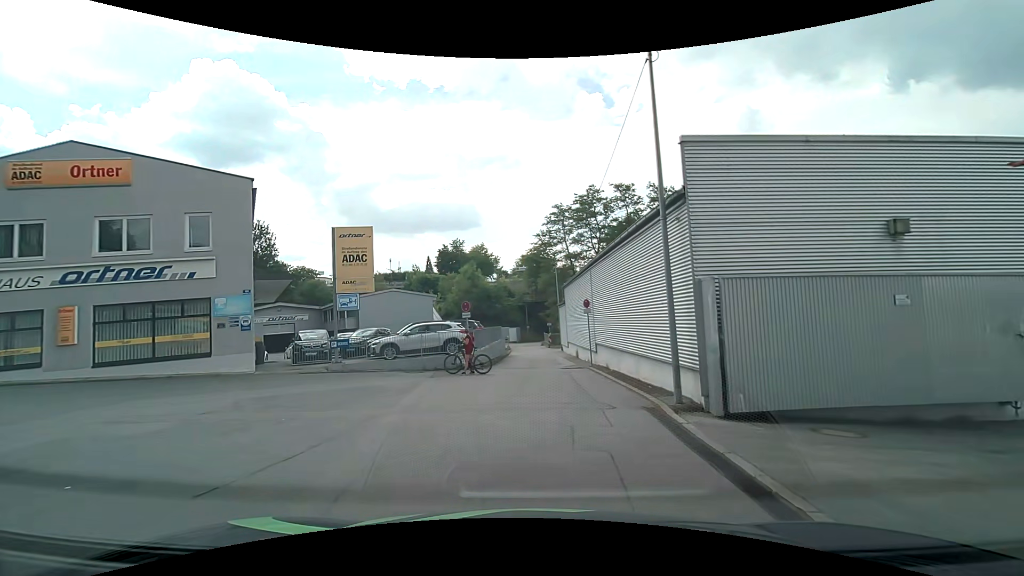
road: residential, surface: asphalt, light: Day
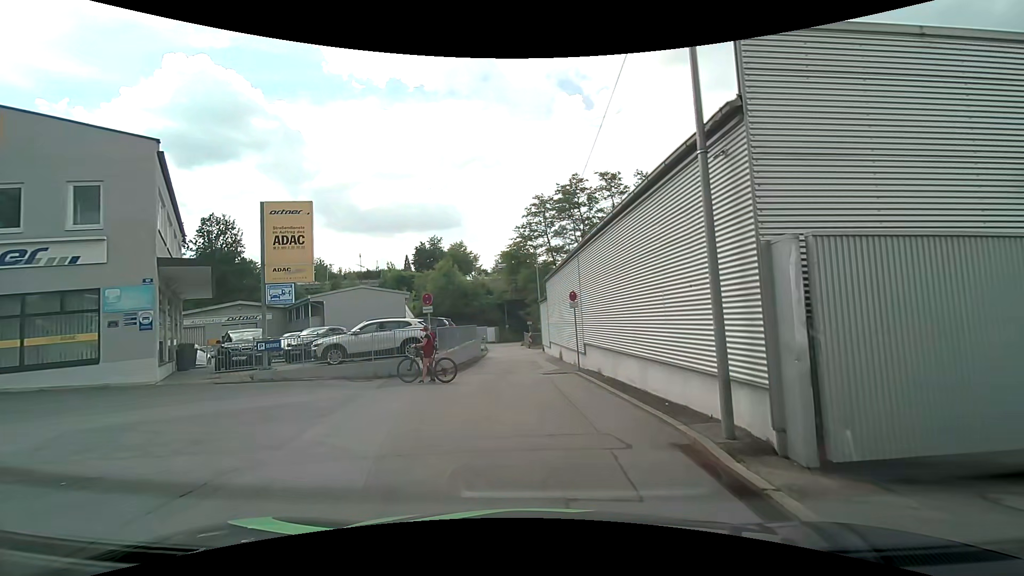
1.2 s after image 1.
(+0.1, +3.6) m; +3°
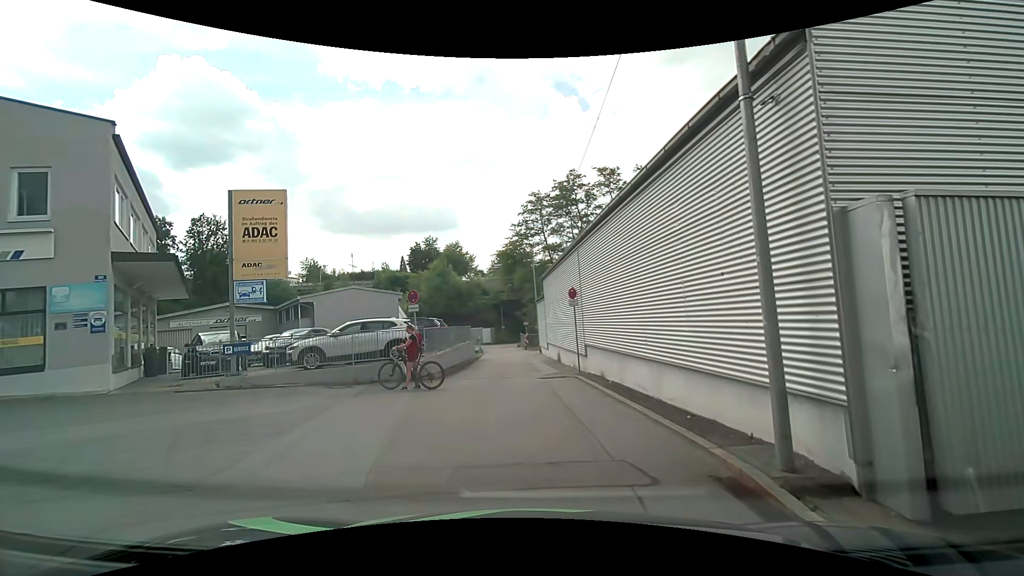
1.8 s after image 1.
(0.0, +1.5) m; +1°
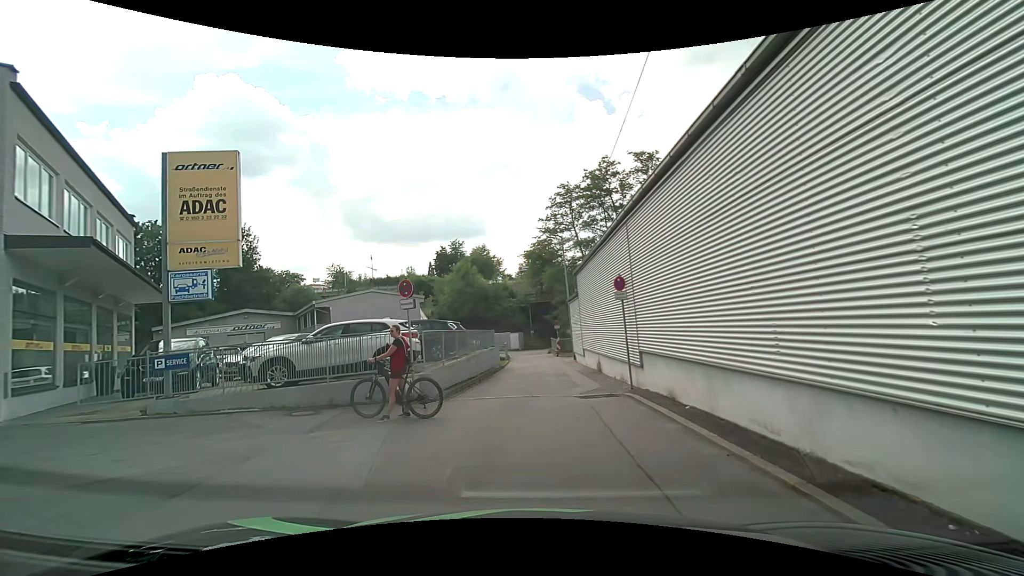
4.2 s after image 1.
(-0.1, +4.1) m; -4°
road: service
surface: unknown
